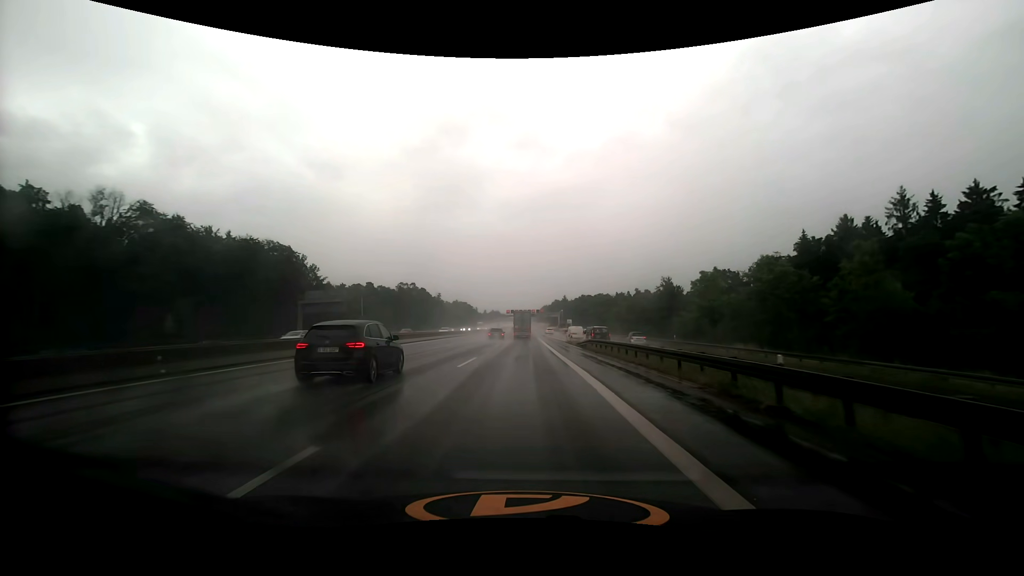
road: motorway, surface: asphalt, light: Day
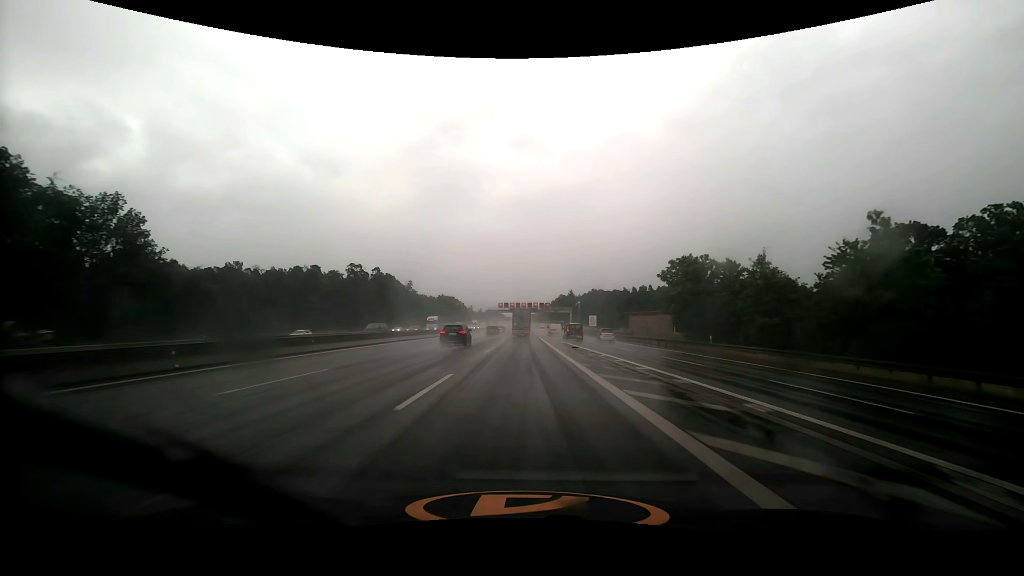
(0.0, +62.7) m; 0°
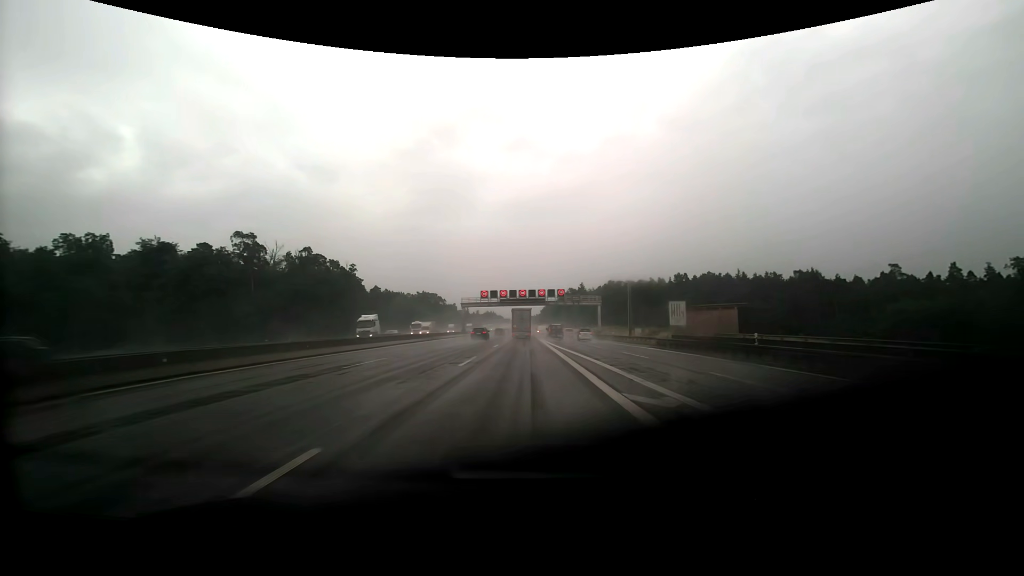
(+0.3, +62.9) m; 0°
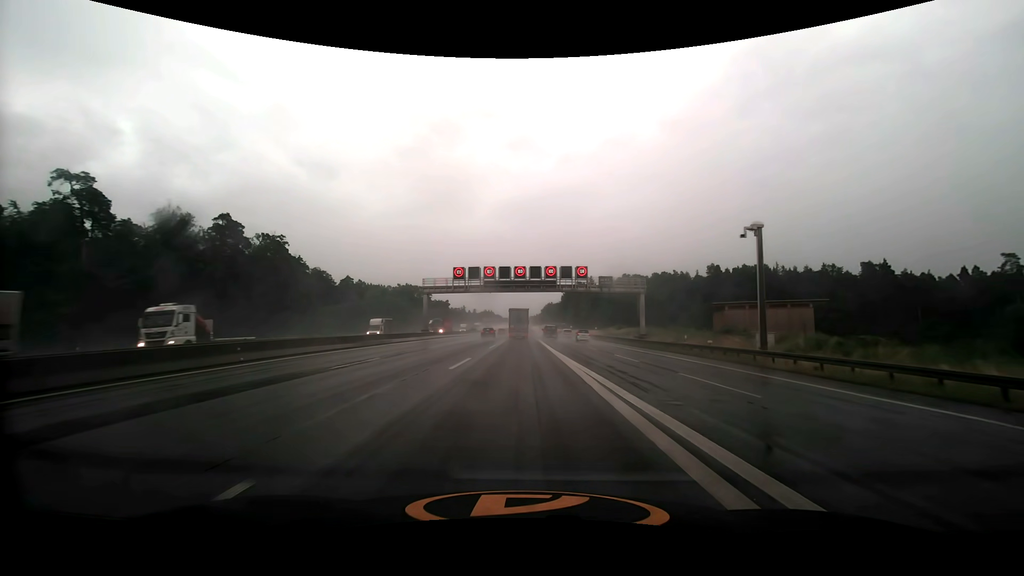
(0.0, +37.5) m; 0°
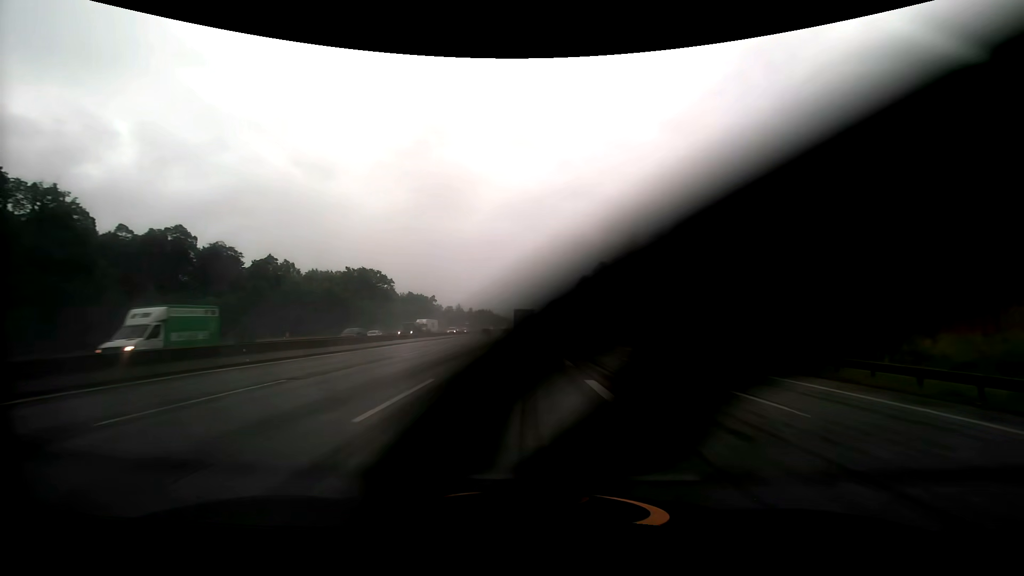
(0.0, +62.2) m; 0°
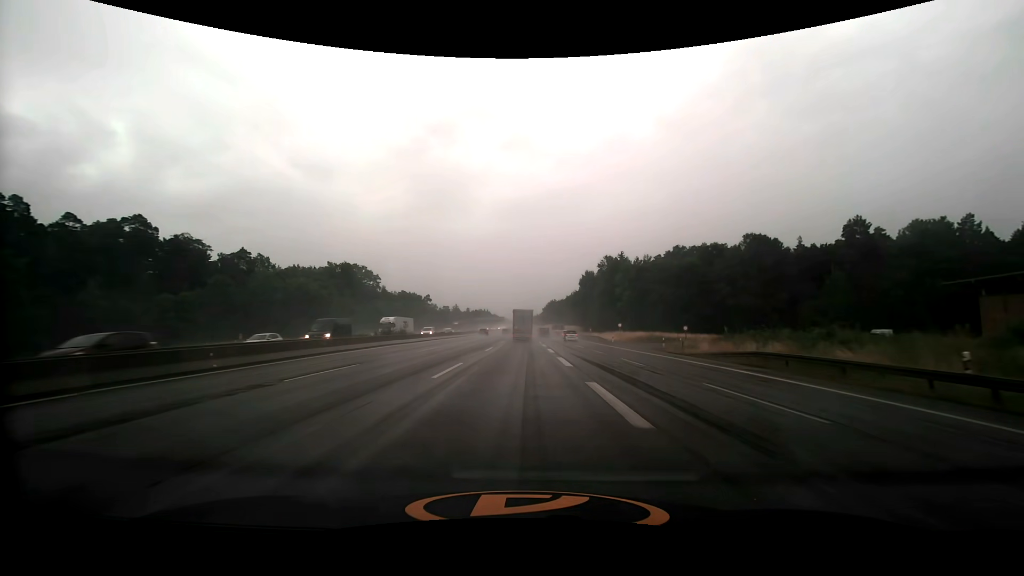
(0.0, +12.6) m; 0°
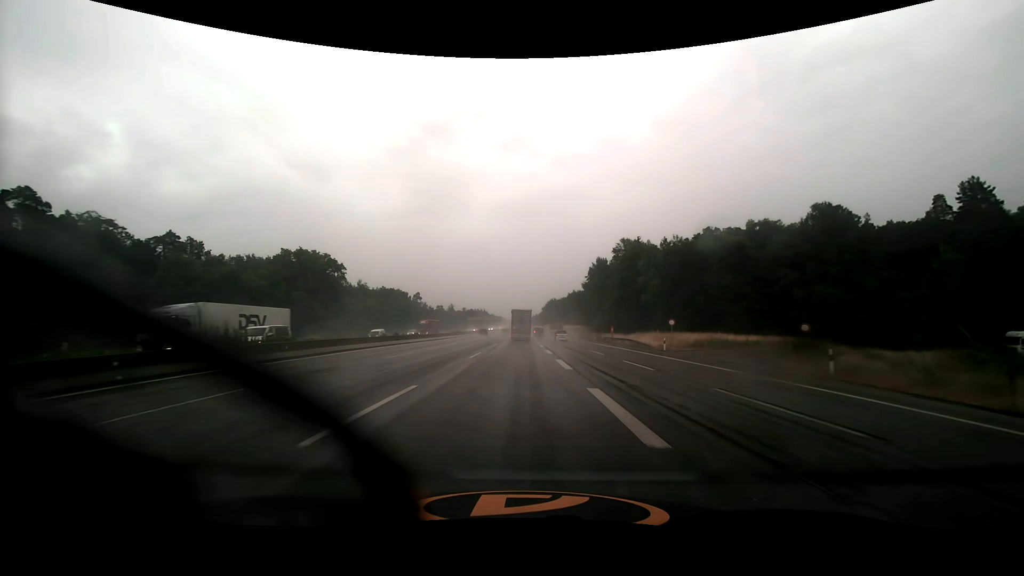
(0.0, +25.4) m; 0°
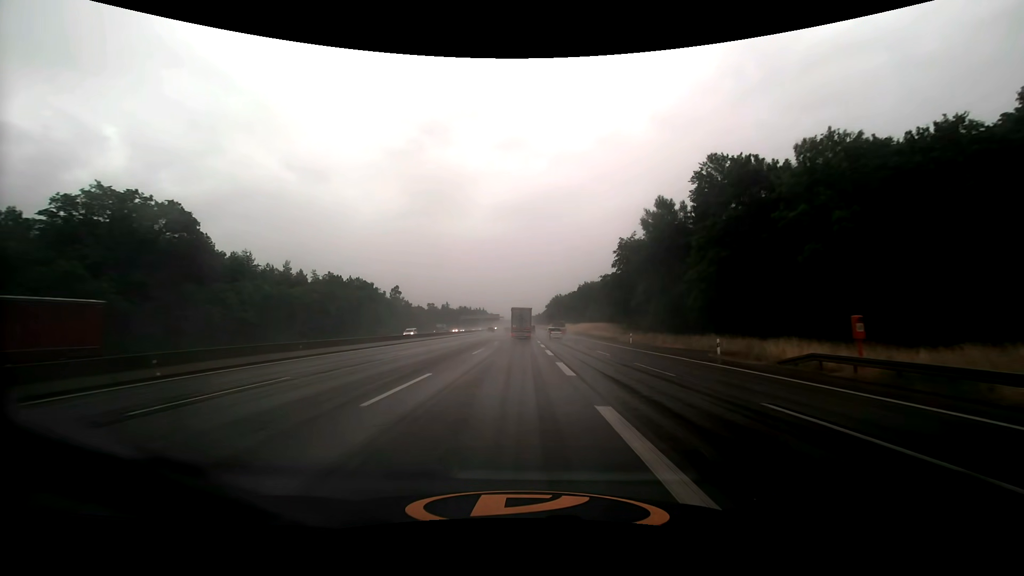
(0.0, +51.3) m; 0°
